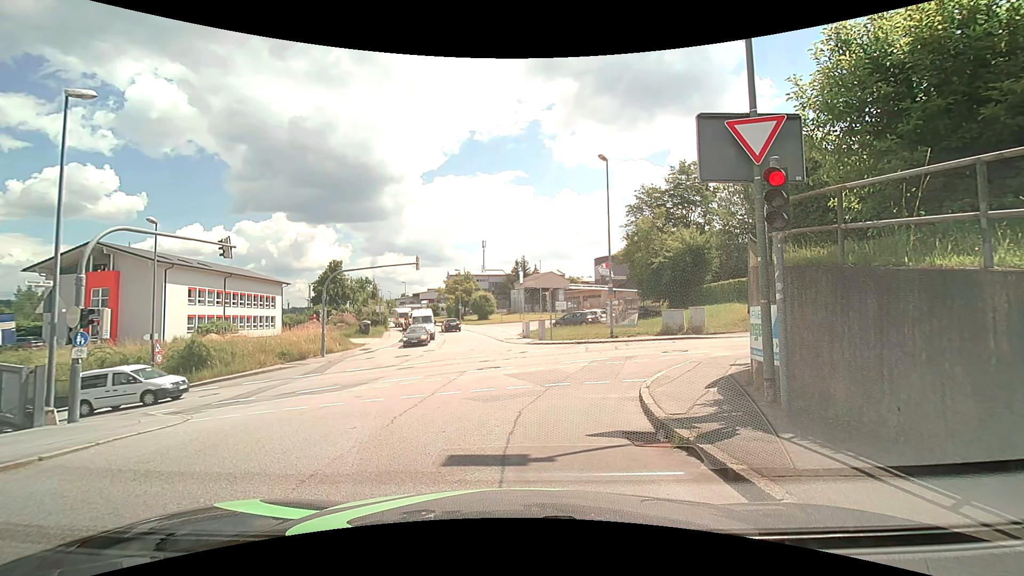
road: residential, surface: asphalt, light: Day
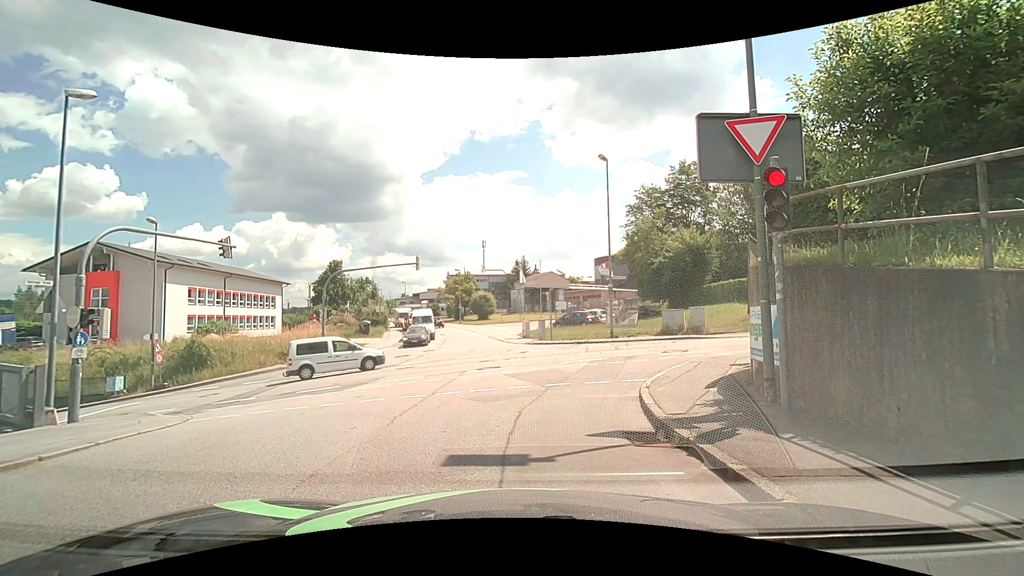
(0.0, 0.0) m; 0°
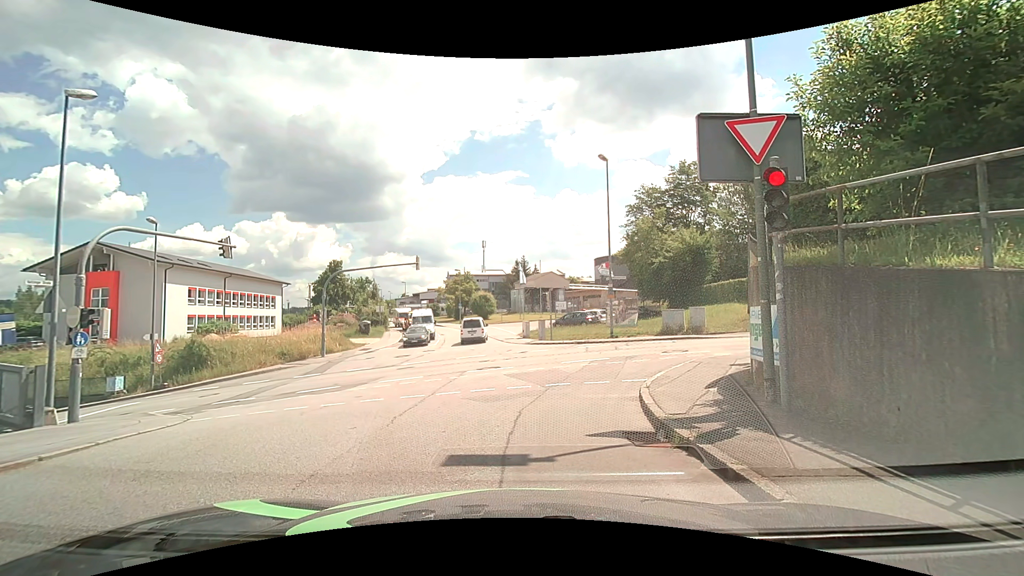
(0.0, 0.0) m; 0°
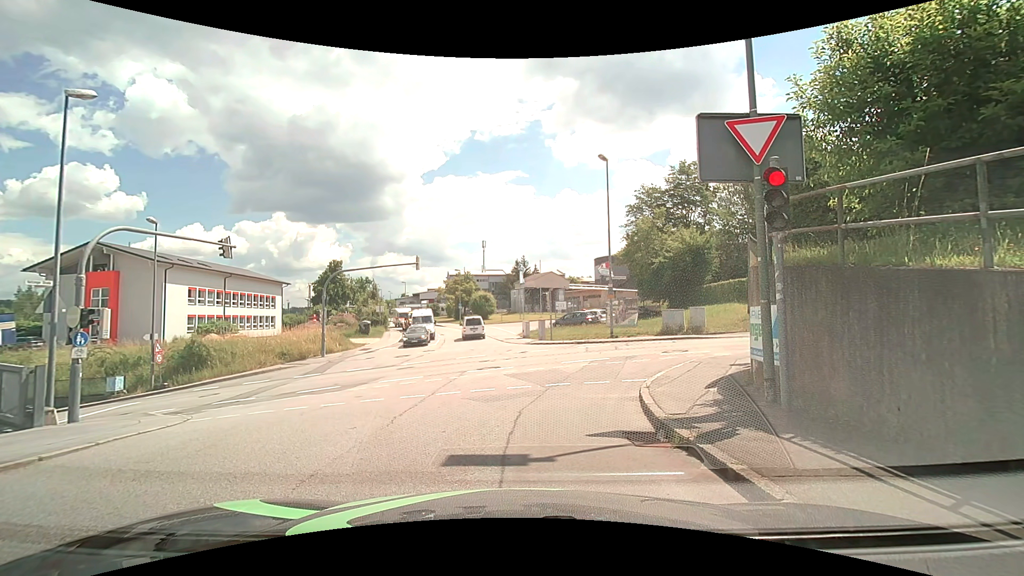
(0.0, 0.0) m; 0°
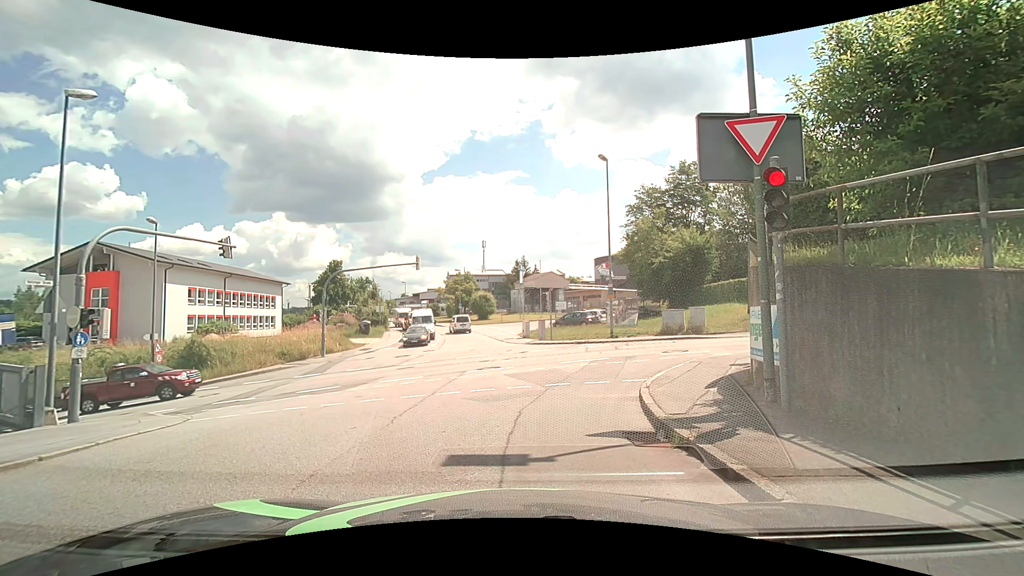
(0.0, 0.0) m; 0°
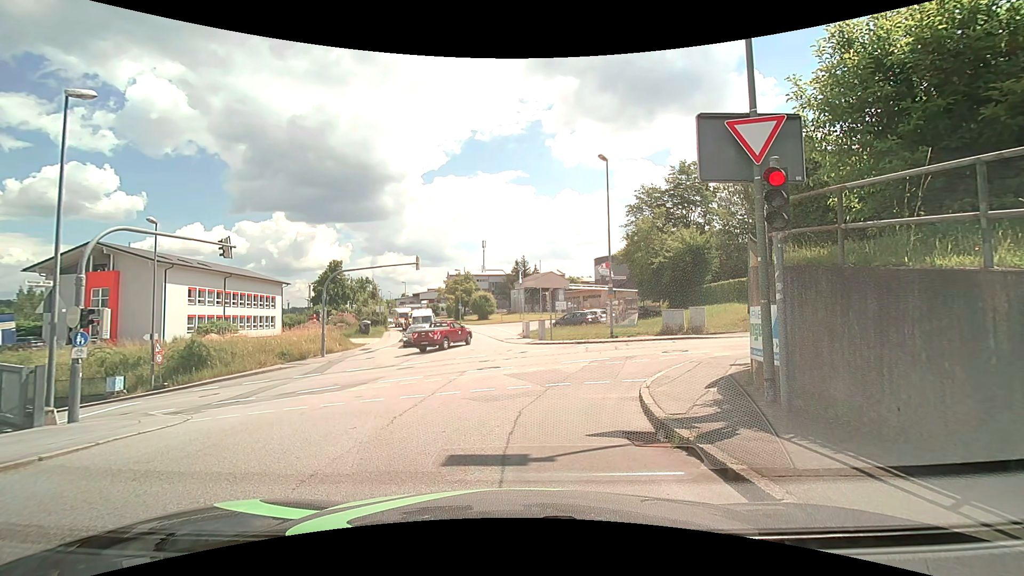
(0.0, 0.0) m; 0°
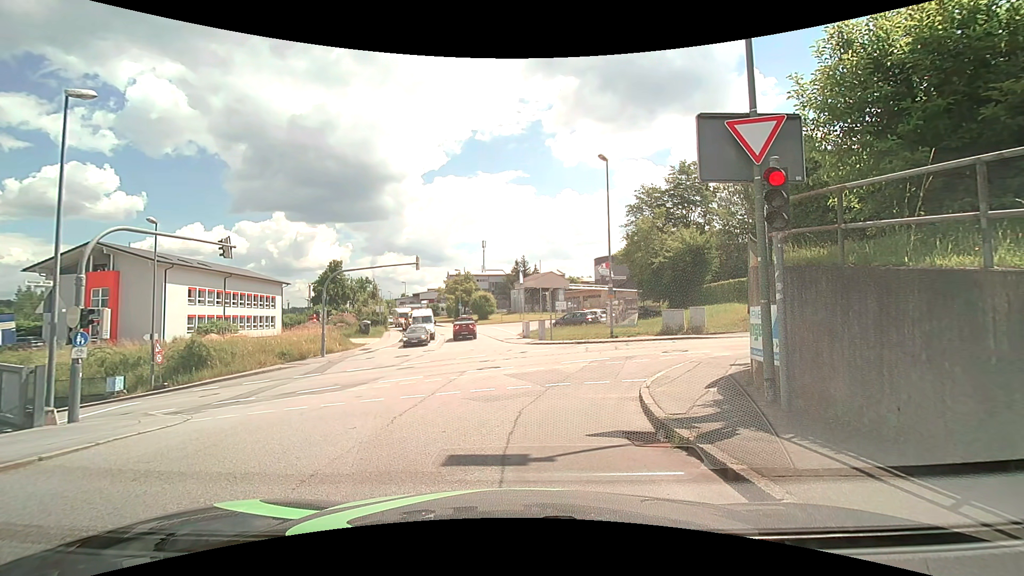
(0.0, 0.0) m; 0°
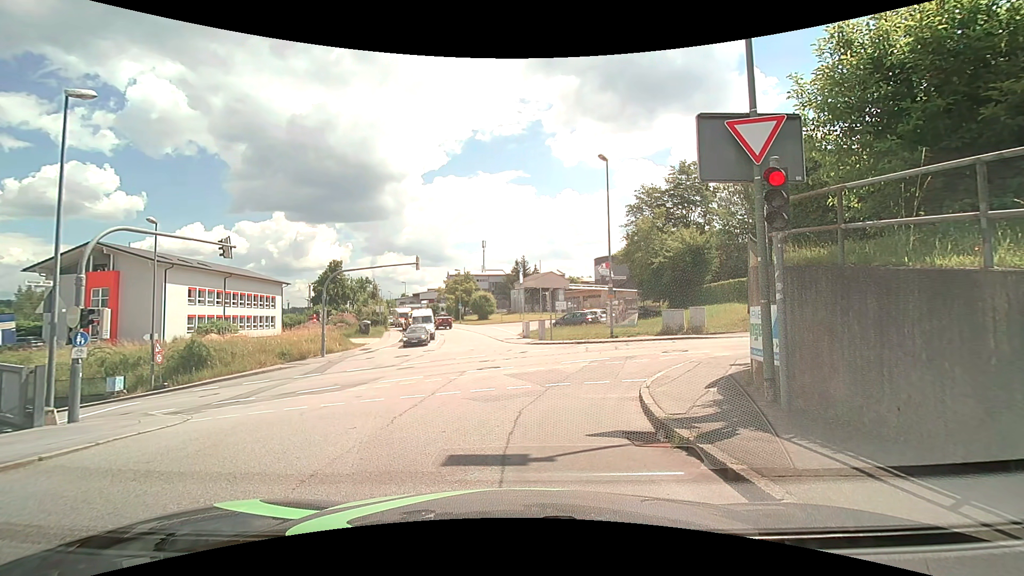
(0.0, 0.0) m; 0°
